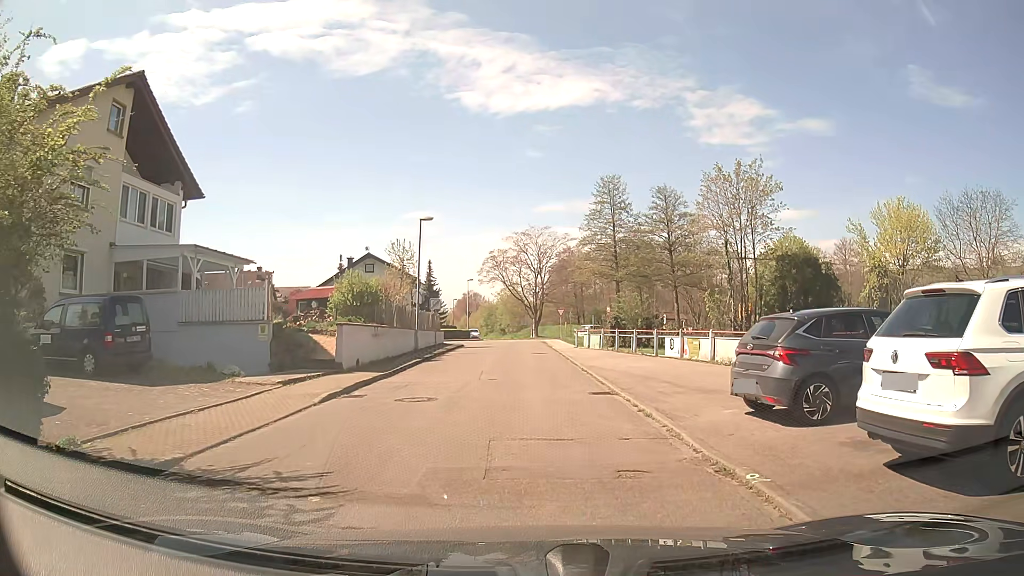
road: residential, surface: asphalt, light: Day
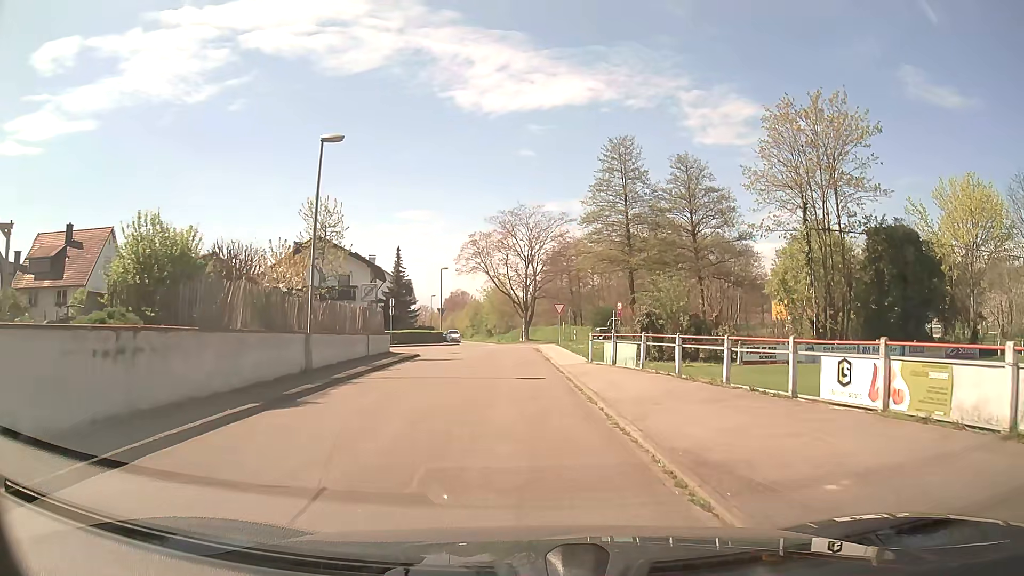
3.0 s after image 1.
(-0.2, +15.2) m; 0°
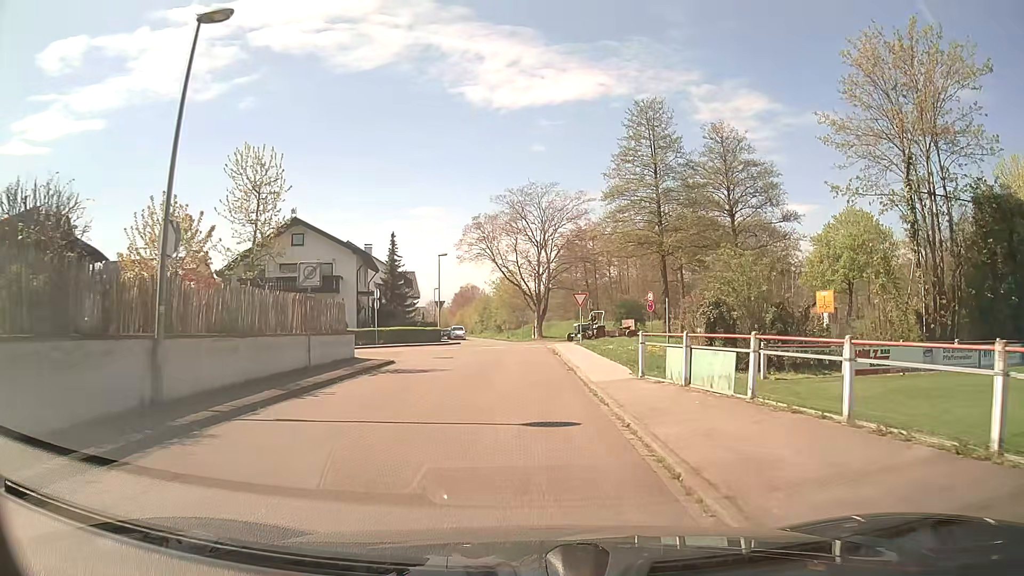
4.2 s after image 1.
(-0.1, +8.4) m; -1°
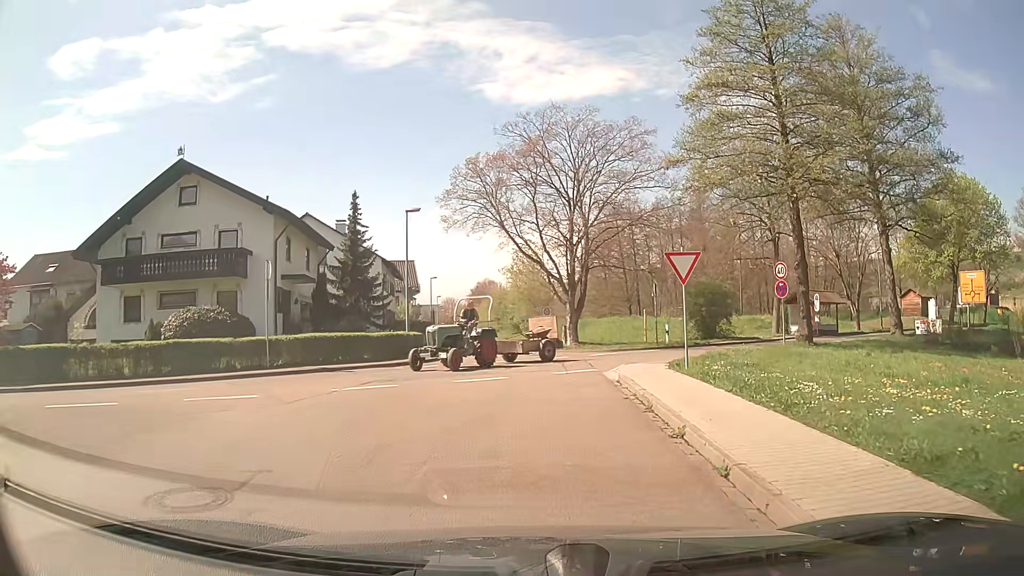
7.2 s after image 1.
(-0.3, +19.6) m; -2°
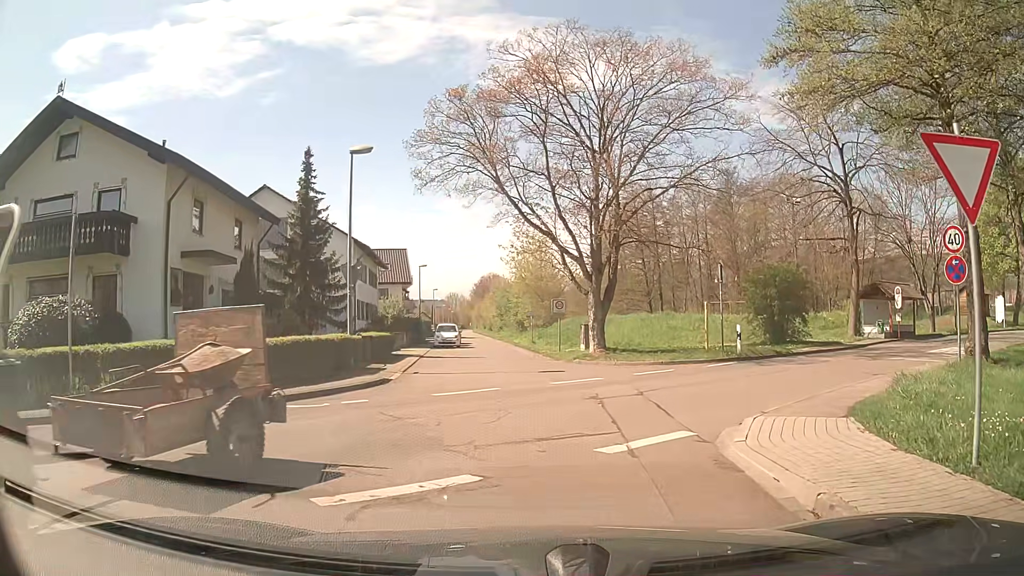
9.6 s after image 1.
(-0.1, +9.8) m; -1°
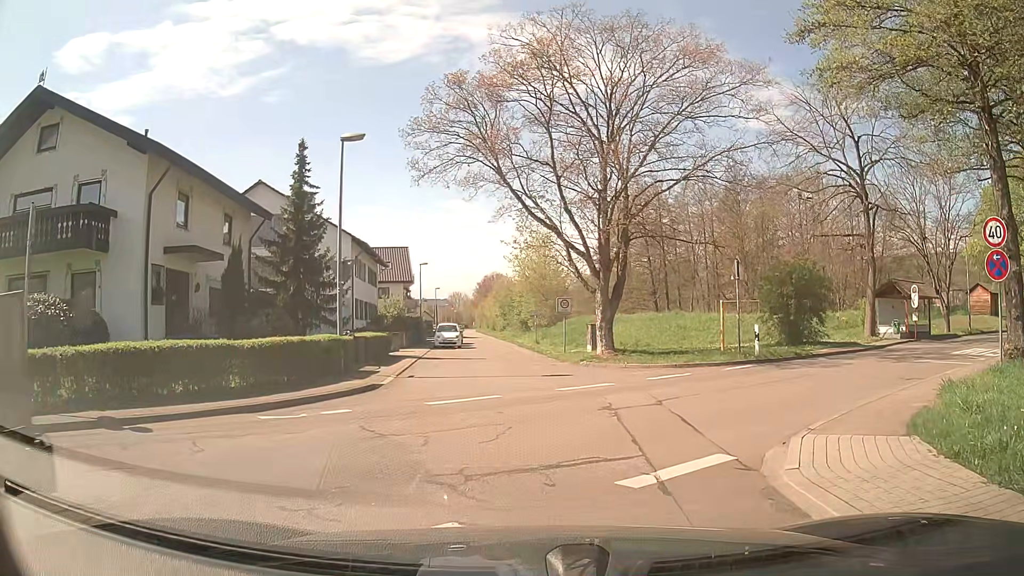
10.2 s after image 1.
(0.0, +1.4) m; 0°
(+2, +10) (+9, +17) (+17, +22) (+25, +28) (+34, +33) (+42, +38) (+52, +42) (+61, +44) (+71, +46) (+81, +44) m
